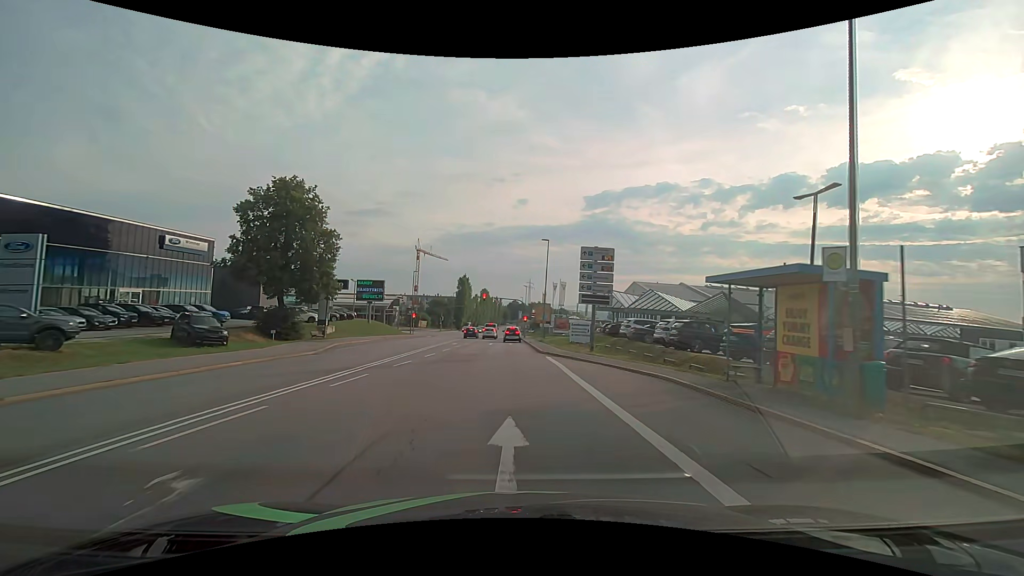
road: secondary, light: Day
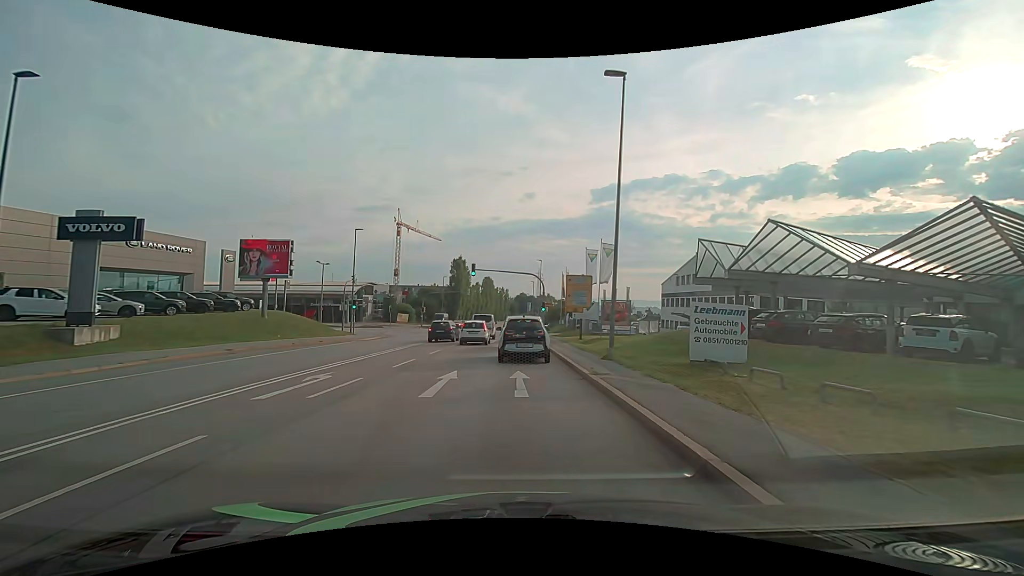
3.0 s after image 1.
(-0.5, +31.9) m; -1°
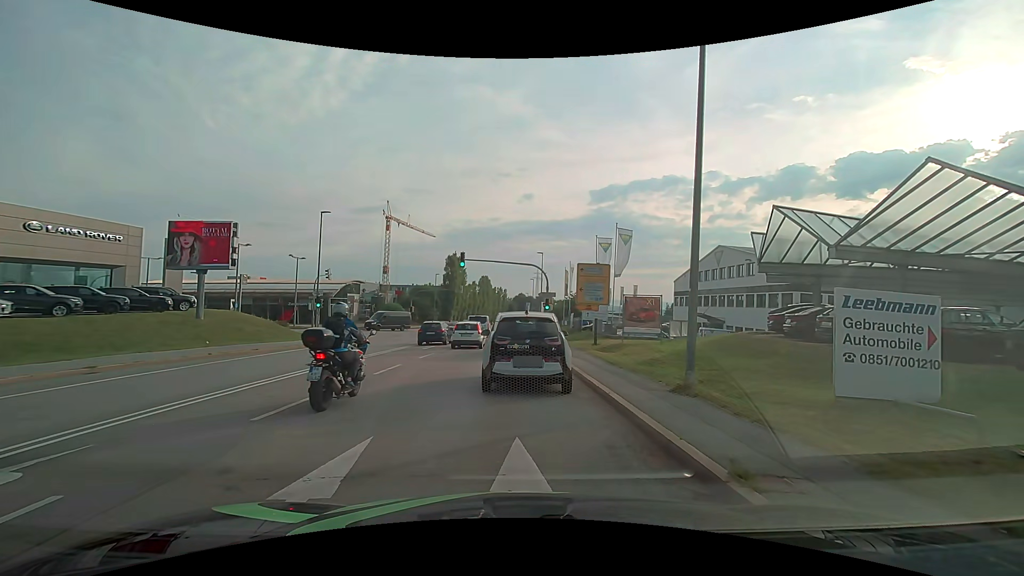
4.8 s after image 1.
(0.0, +7.5) m; 0°
(0, +10) (0, +20) (0, +30) (0, +40) (0, +50) (0, +60) (0, +70) (0, +80) (0, +90) (0, +100) m
